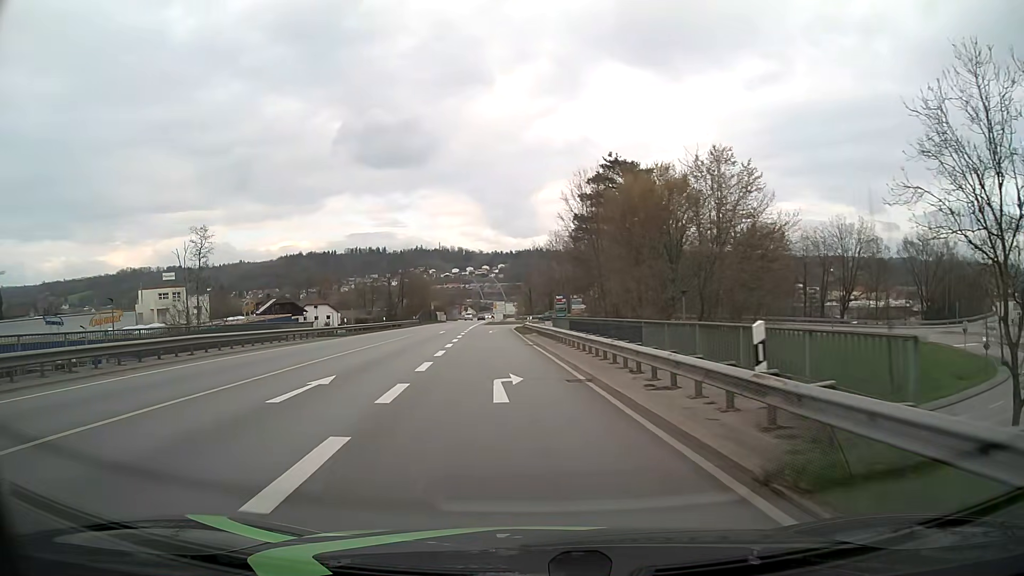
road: primary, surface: asphalt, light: Day
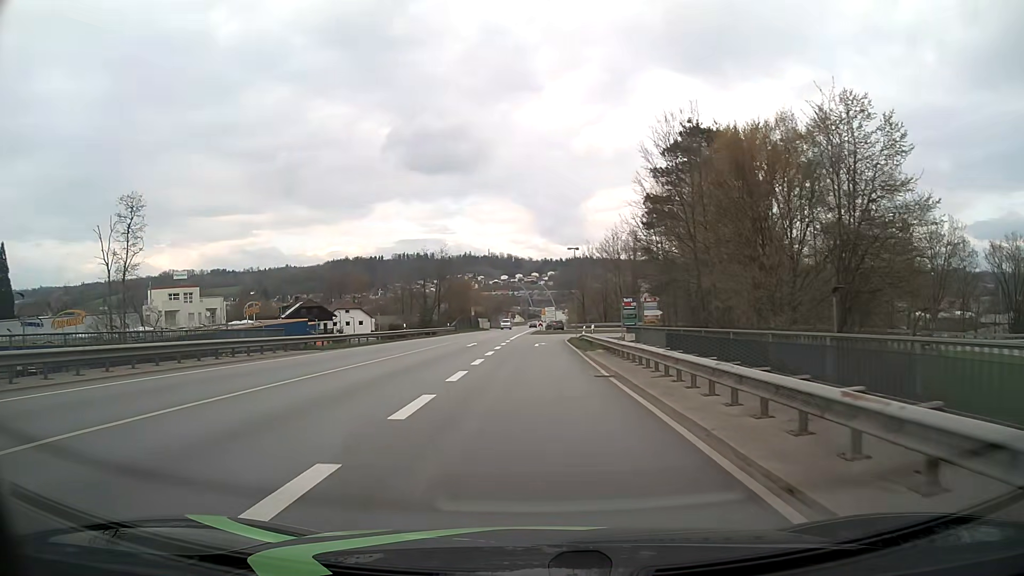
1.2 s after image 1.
(-0.6, +13.4) m; -4°
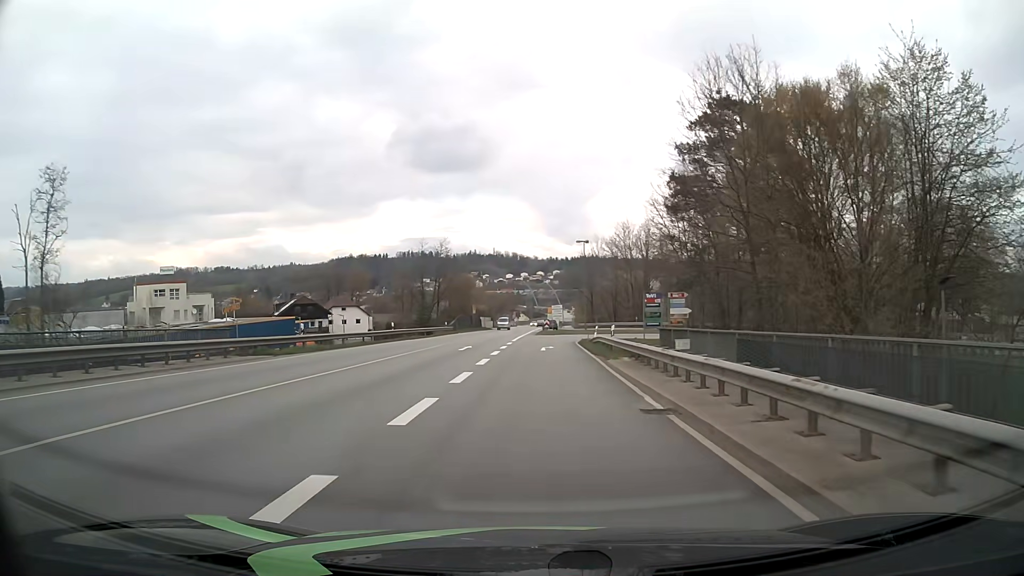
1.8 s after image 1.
(0.0, +6.6) m; 0°
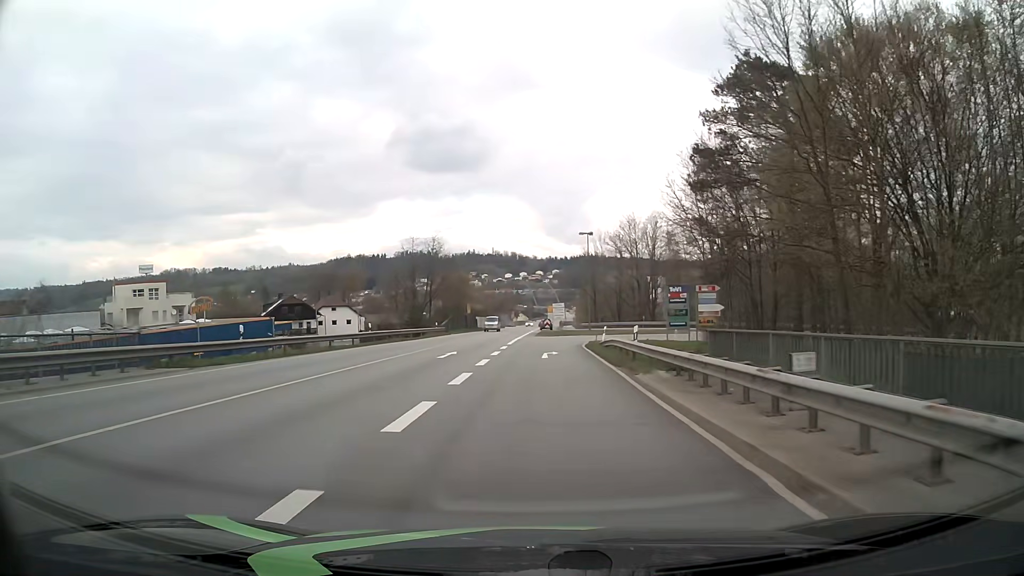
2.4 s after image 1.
(0.0, +6.5) m; 0°
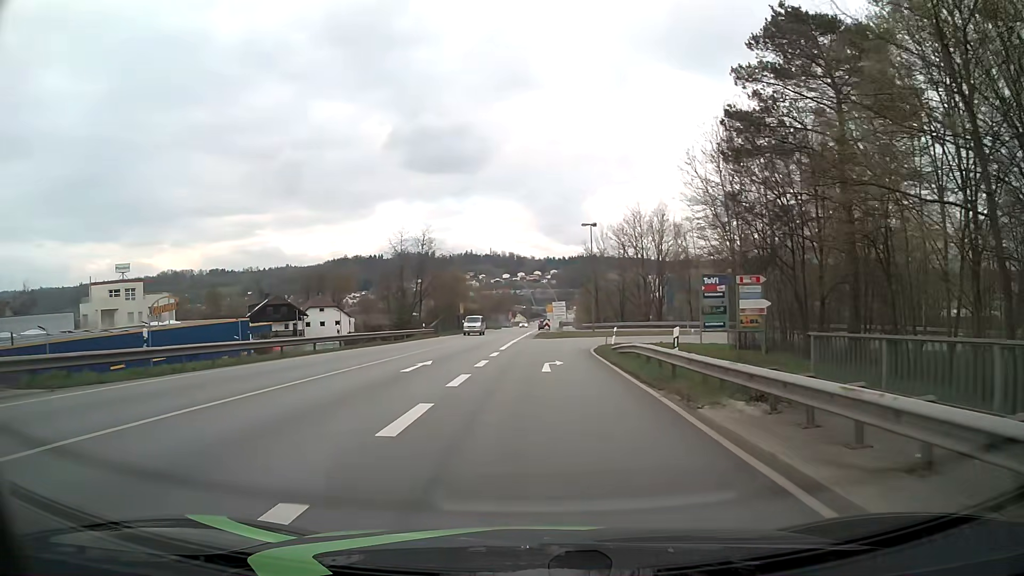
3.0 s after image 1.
(0.0, +6.4) m; 0°
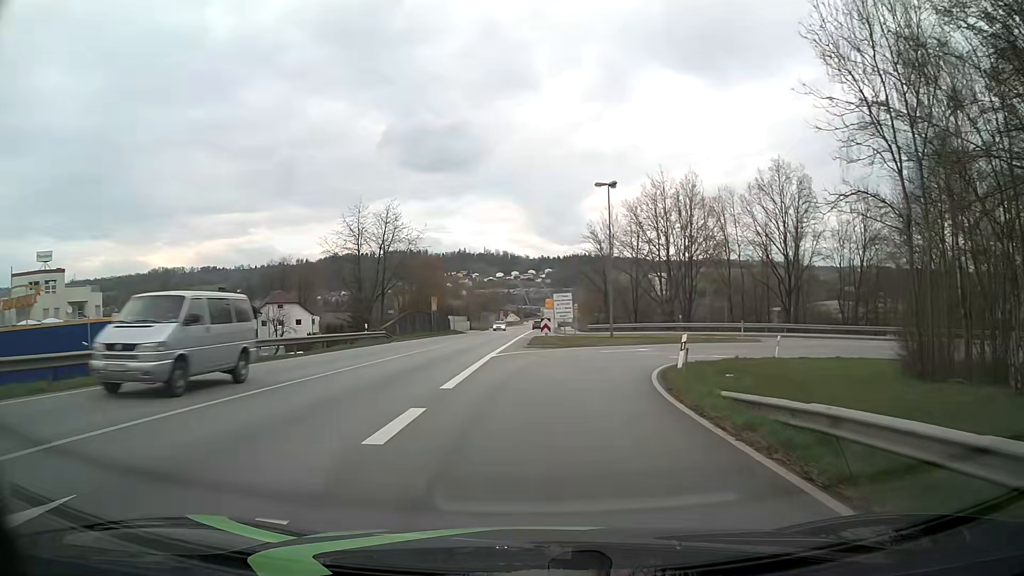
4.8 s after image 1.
(+0.1, +18.3) m; 0°
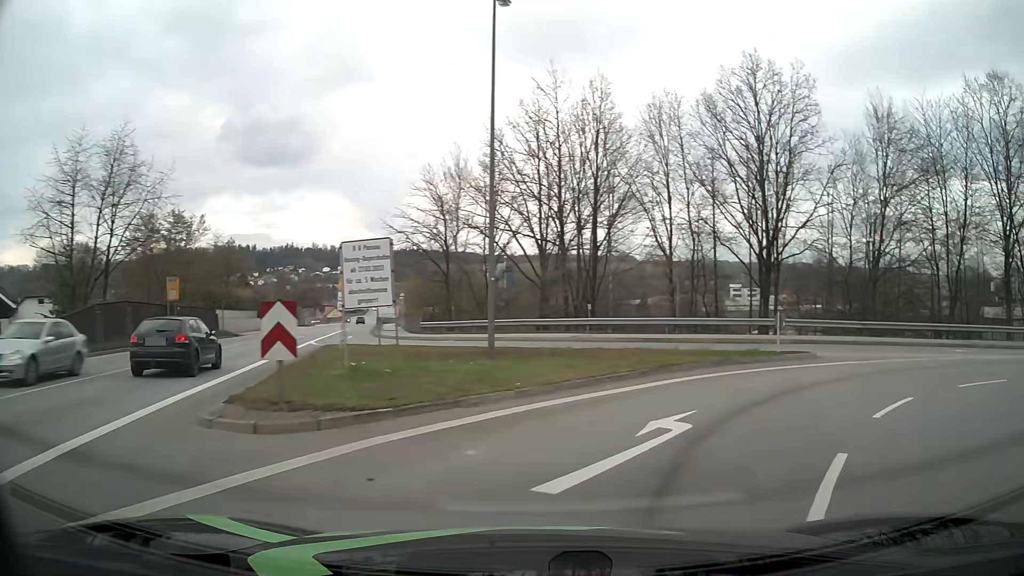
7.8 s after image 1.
(+1.3, +25.8) m; +14°
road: primary_link
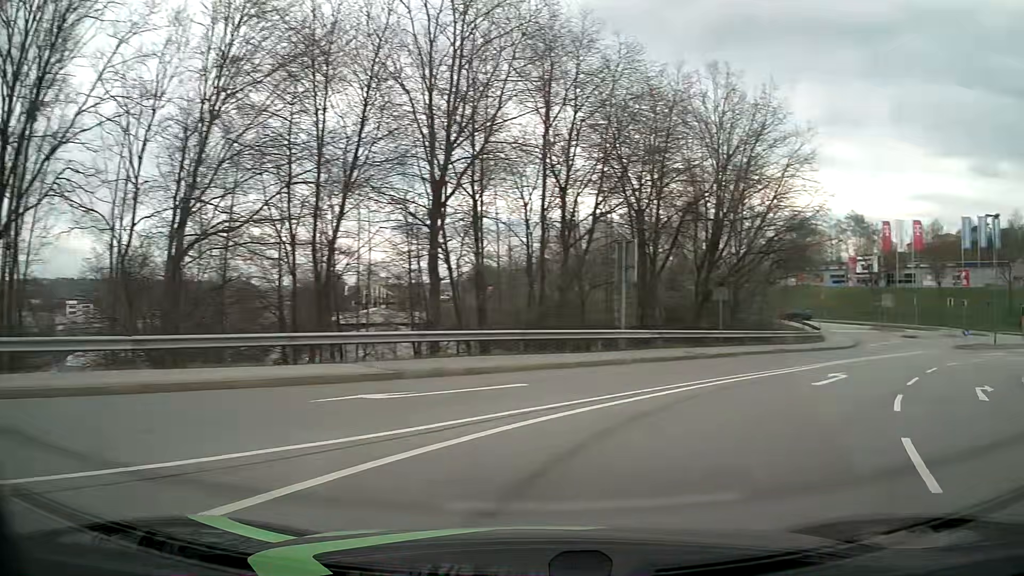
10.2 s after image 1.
(+8.3, +15.8) m; +57°
(+2, +10) (+8, +18) (+15, +25) (+23, +31) (+31, +36) (+40, +40) (+47, +47) (+48, +57) (+44, +66) (+39, +75) m
